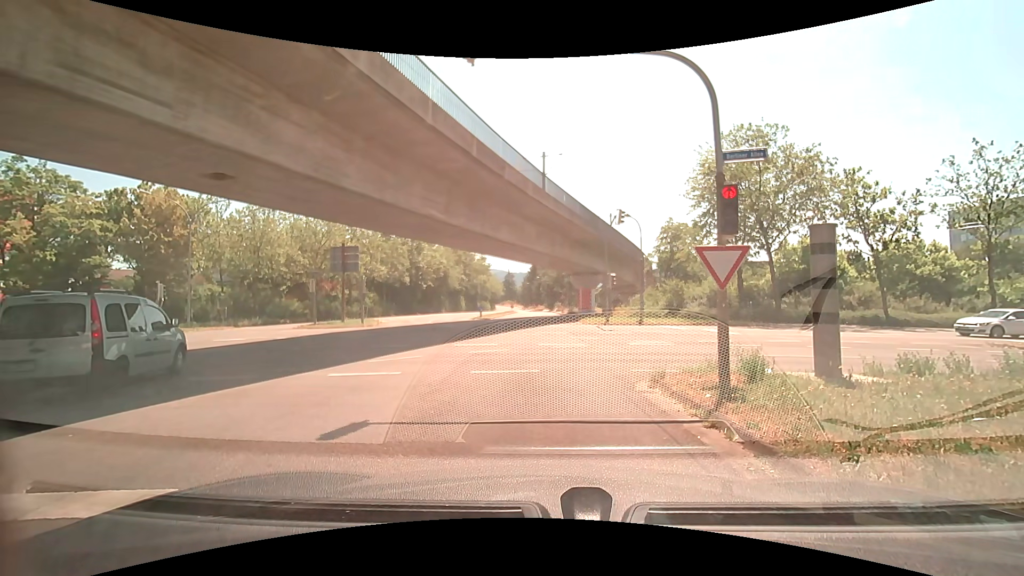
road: tertiary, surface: asphalt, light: Day
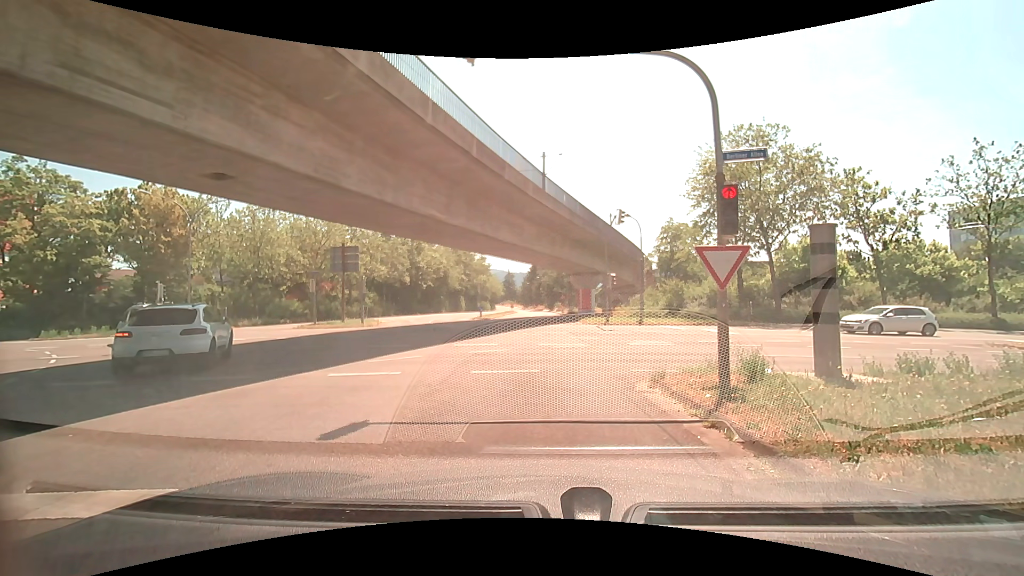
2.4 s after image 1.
(0.0, 0.0) m; 0°
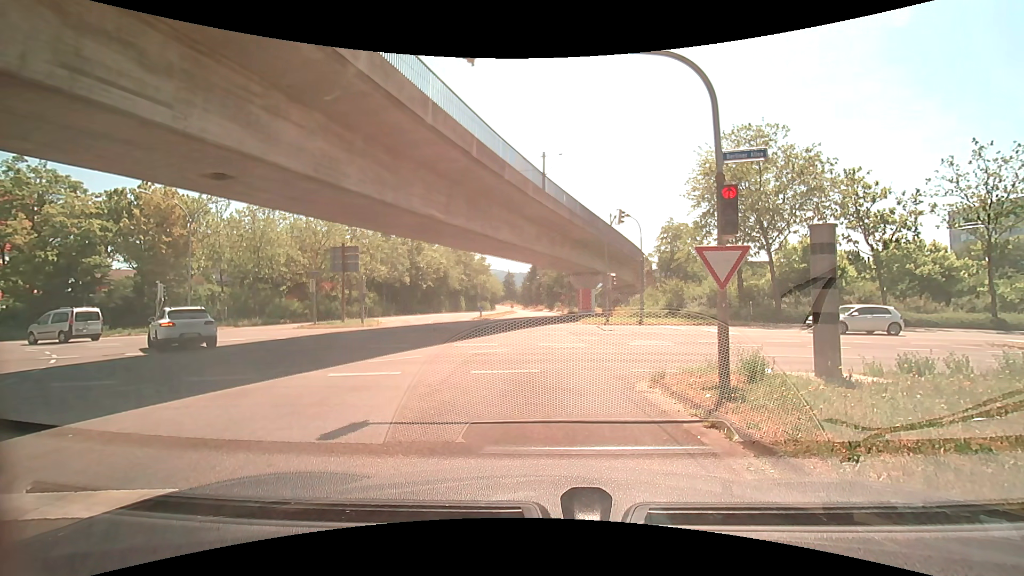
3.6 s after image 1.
(0.0, 0.0) m; 0°
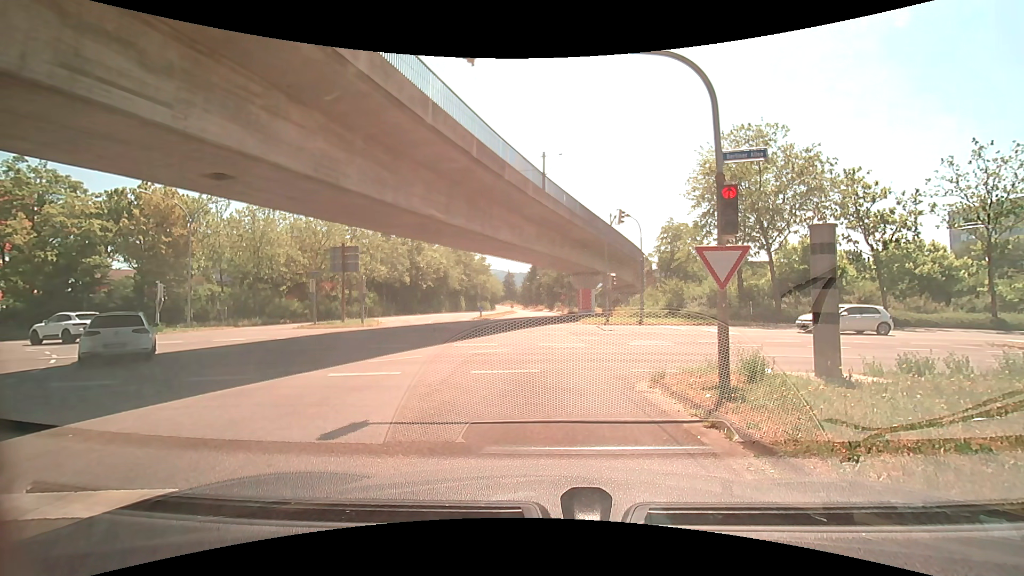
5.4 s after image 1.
(0.0, 0.0) m; 0°
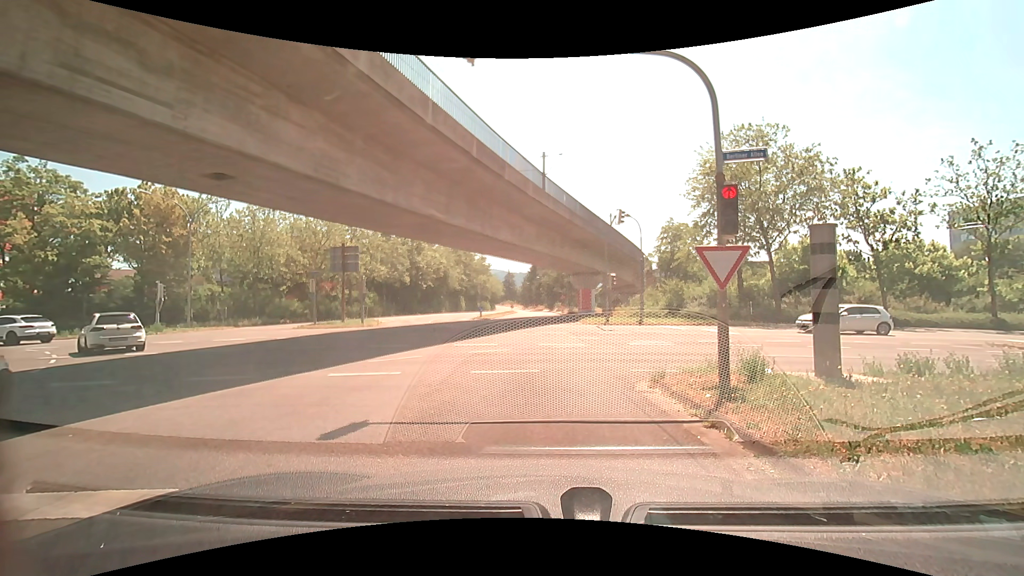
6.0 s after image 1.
(0.0, 0.0) m; 0°
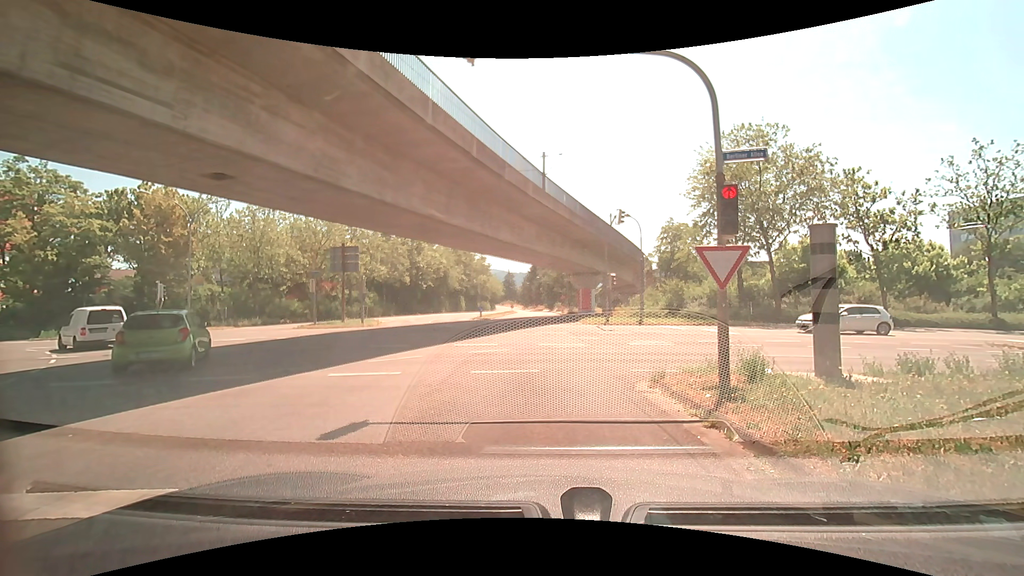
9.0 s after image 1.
(0.0, 0.0) m; 0°
